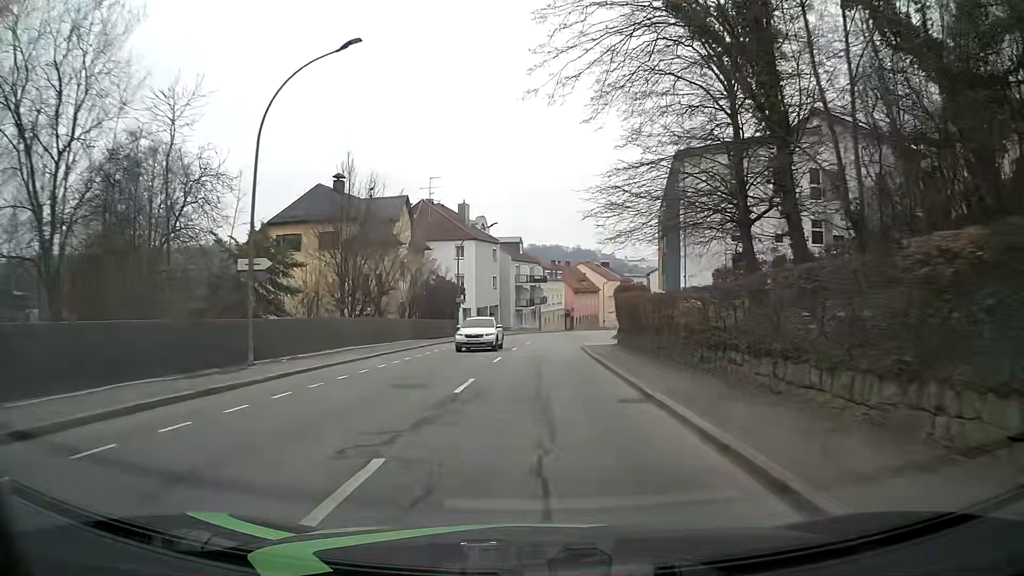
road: tertiary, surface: asphalt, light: Day
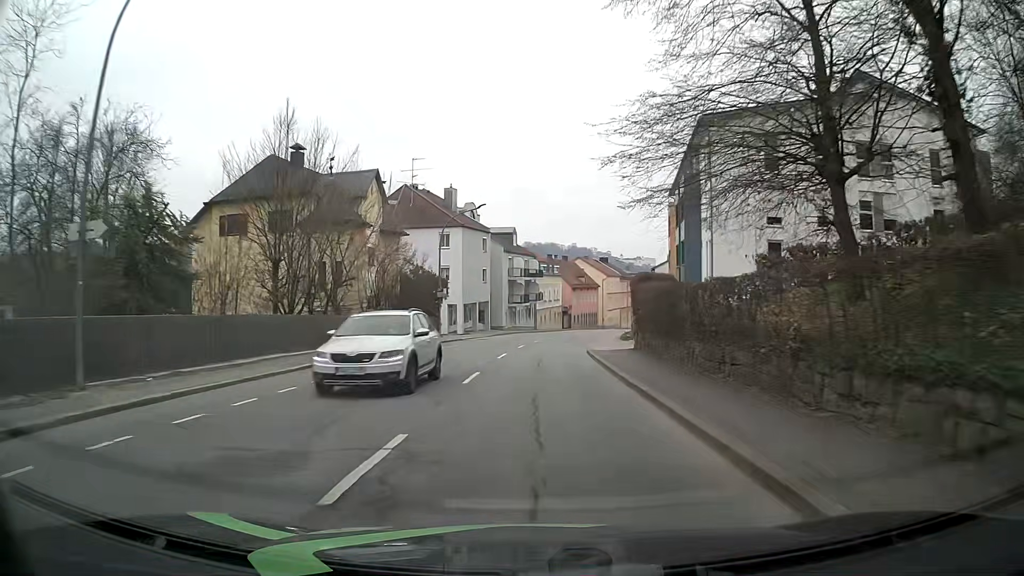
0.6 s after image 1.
(0.0, +7.6) m; +1°
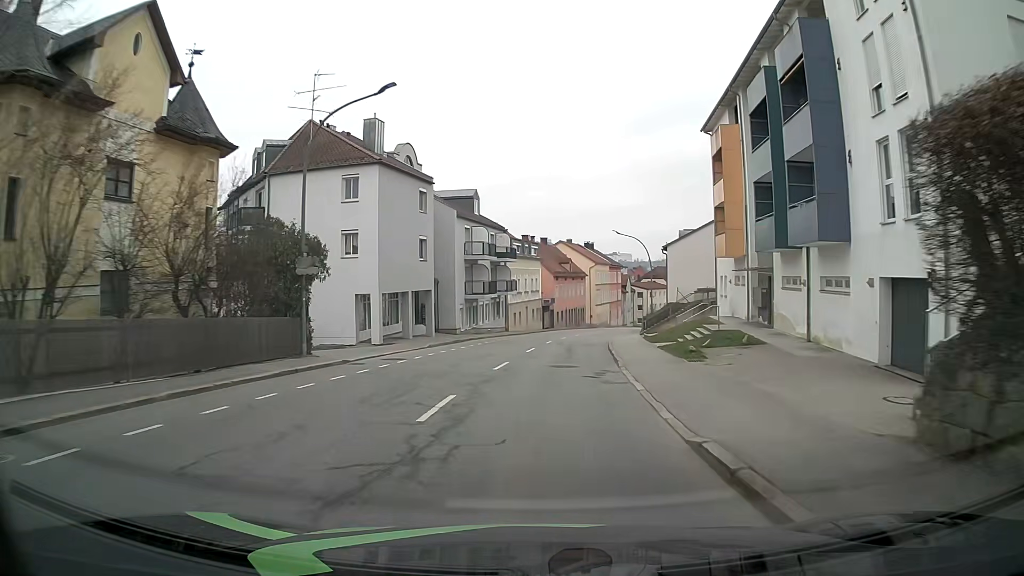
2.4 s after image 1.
(+0.3, +22.9) m; +2°
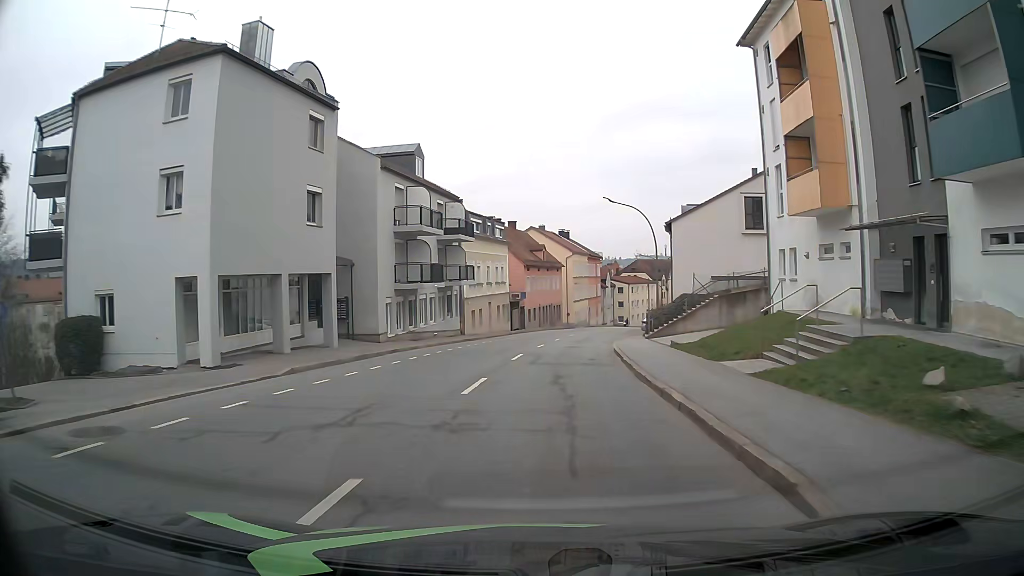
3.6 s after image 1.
(+0.2, +15.3) m; +3°
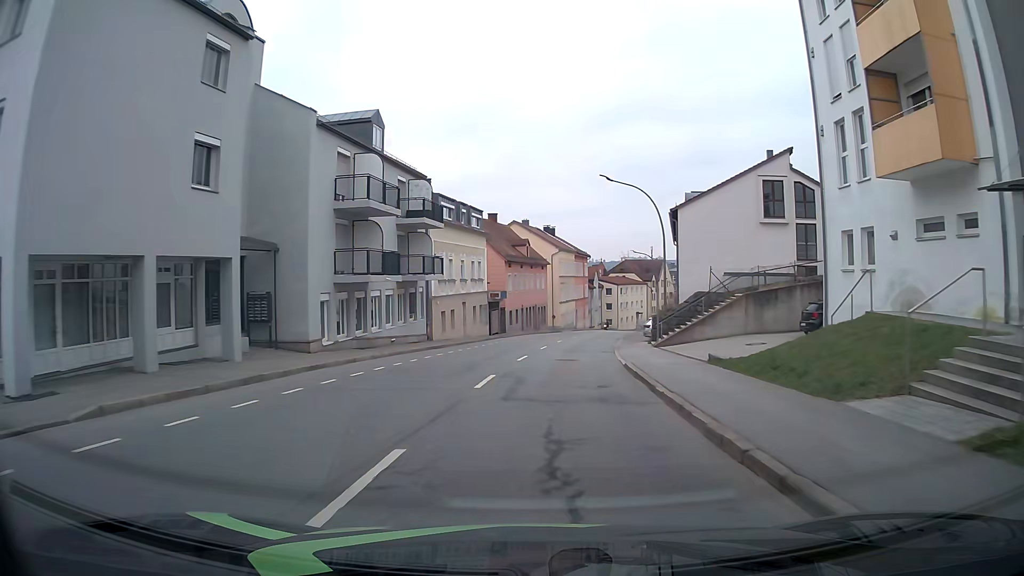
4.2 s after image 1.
(0.0, +7.6) m; +1°
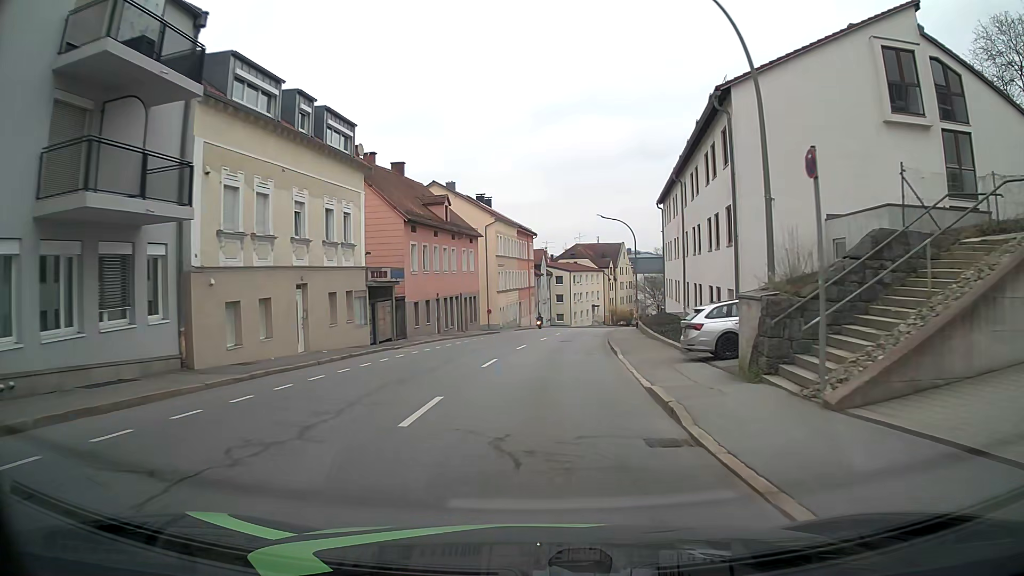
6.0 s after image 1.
(+1.0, +22.8) m; +5°
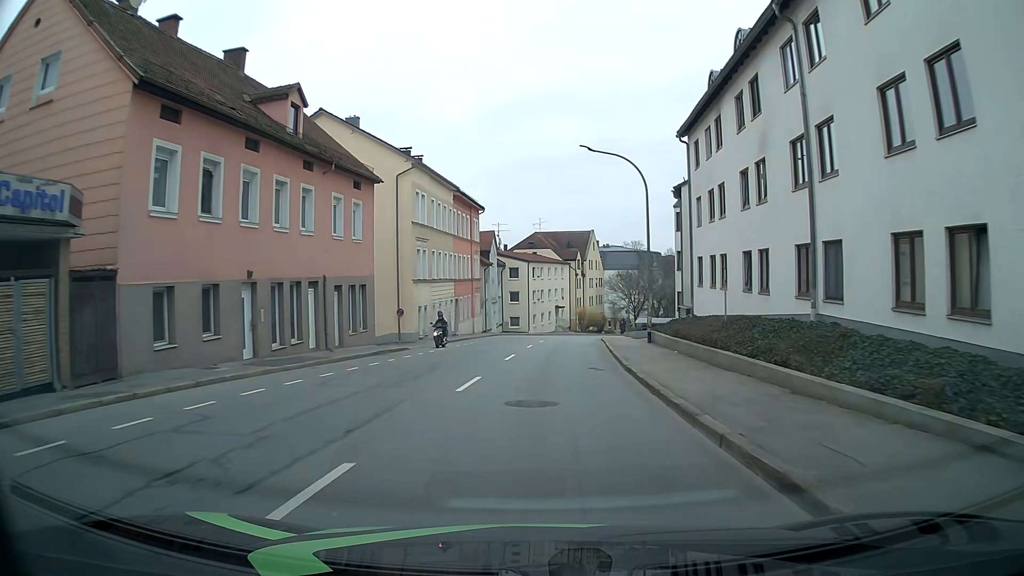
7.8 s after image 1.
(+0.5, +22.9) m; +3°
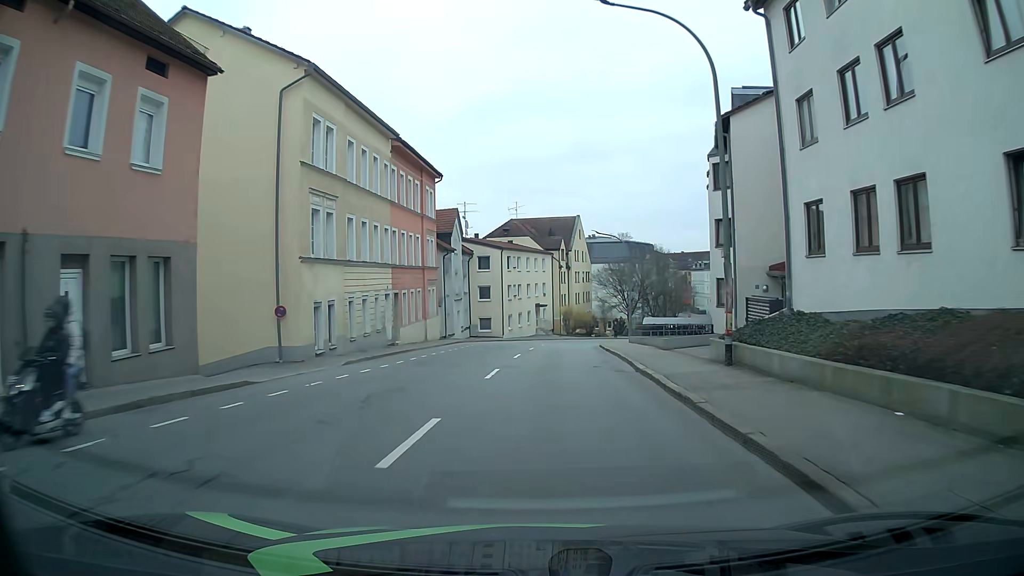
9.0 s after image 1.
(+0.4, +15.3) m; +3°
(0, +10) (0, +20) (+1, +30) (+1, +40) (+2, +50) (+5, +60) (+9, +68) (+15, +77) (+20, +85) (+25, +94) m
